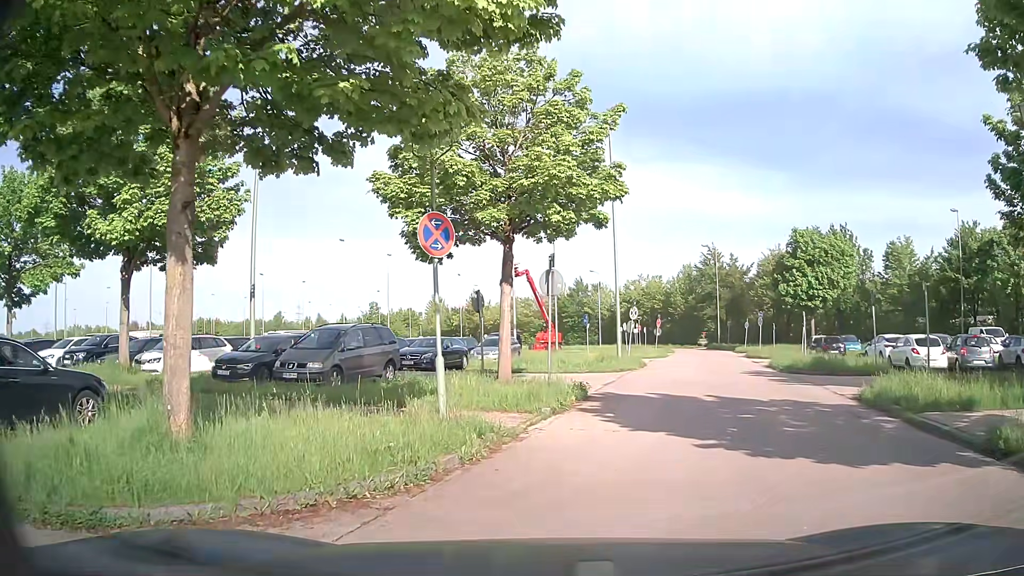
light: Day
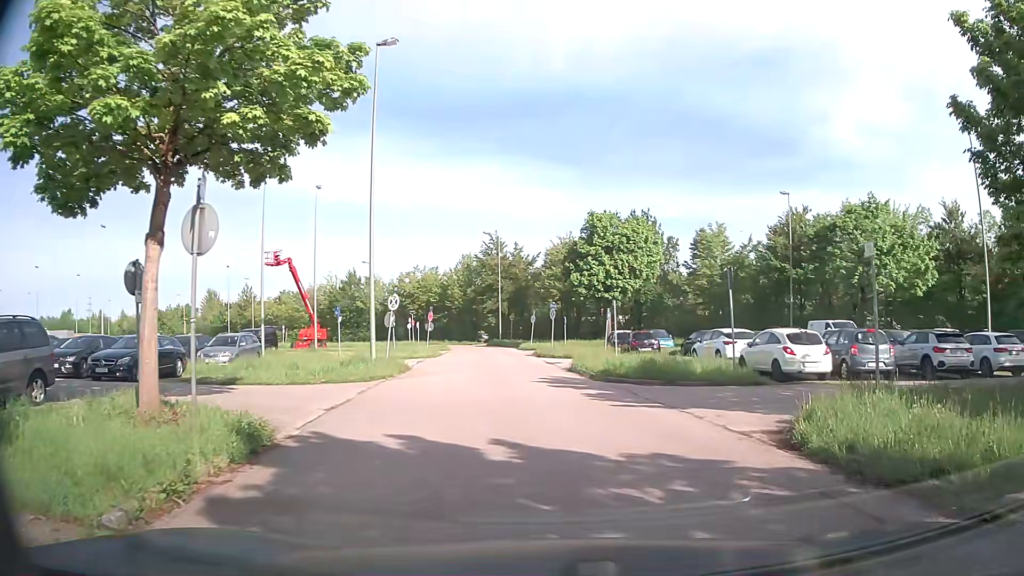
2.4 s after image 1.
(+1.1, +7.2) m; +18°
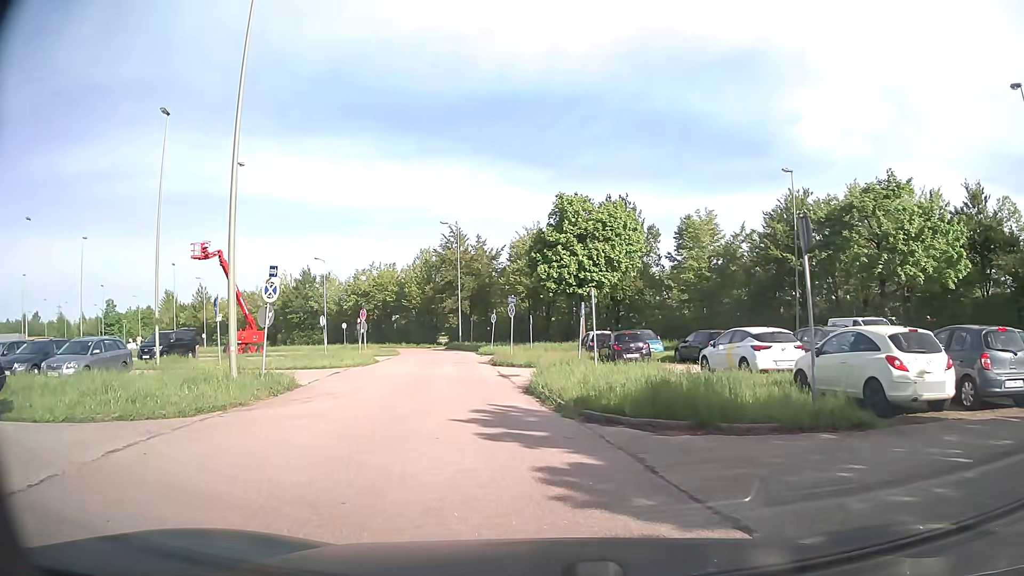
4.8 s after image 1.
(+0.8, +8.2) m; +4°
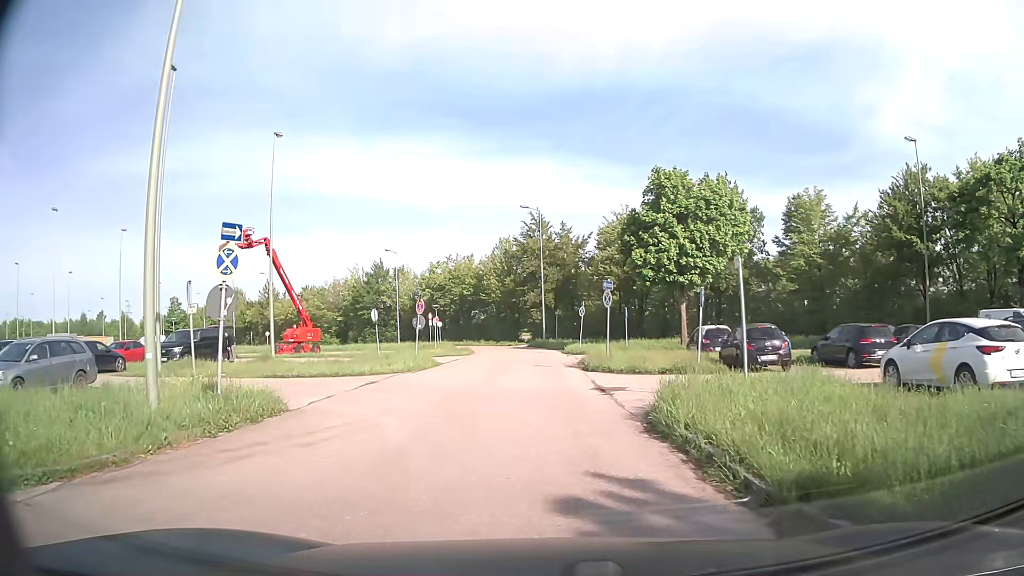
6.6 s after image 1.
(-0.4, +6.9) m; -6°
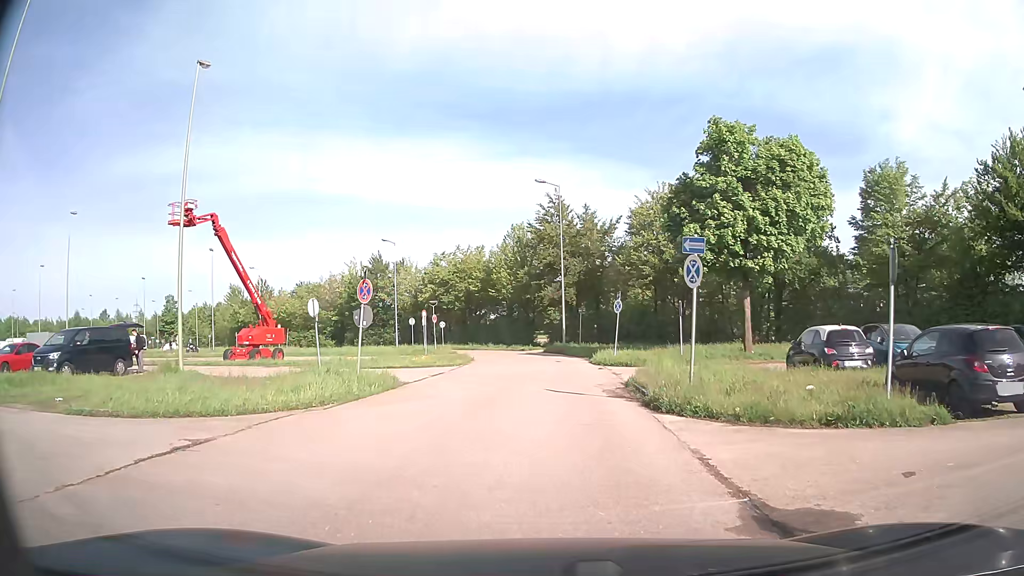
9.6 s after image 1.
(-0.3, +11.0) m; -2°
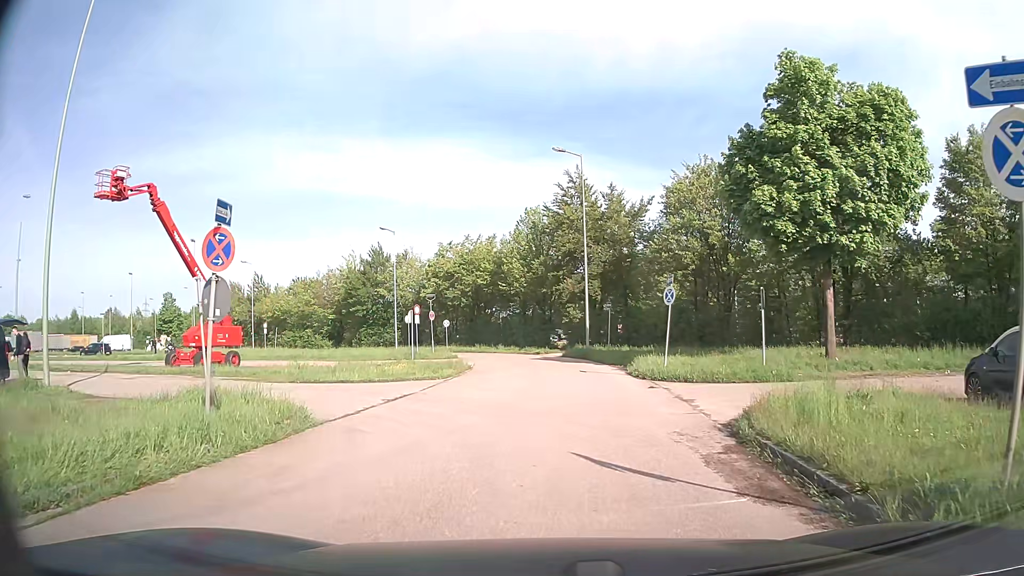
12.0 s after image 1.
(-0.1, +8.7) m; -2°
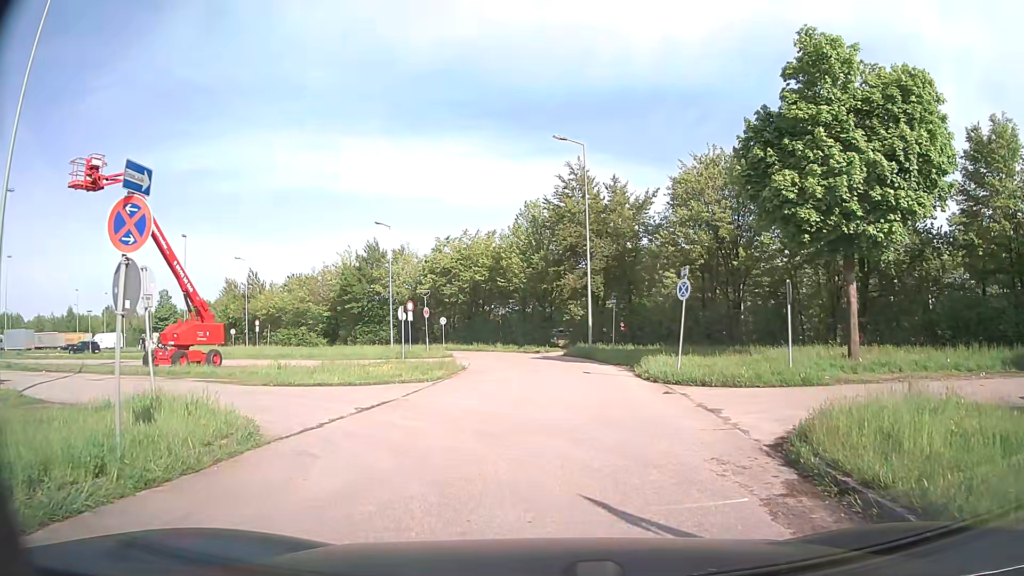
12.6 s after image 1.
(0.0, +2.1) m; 0°
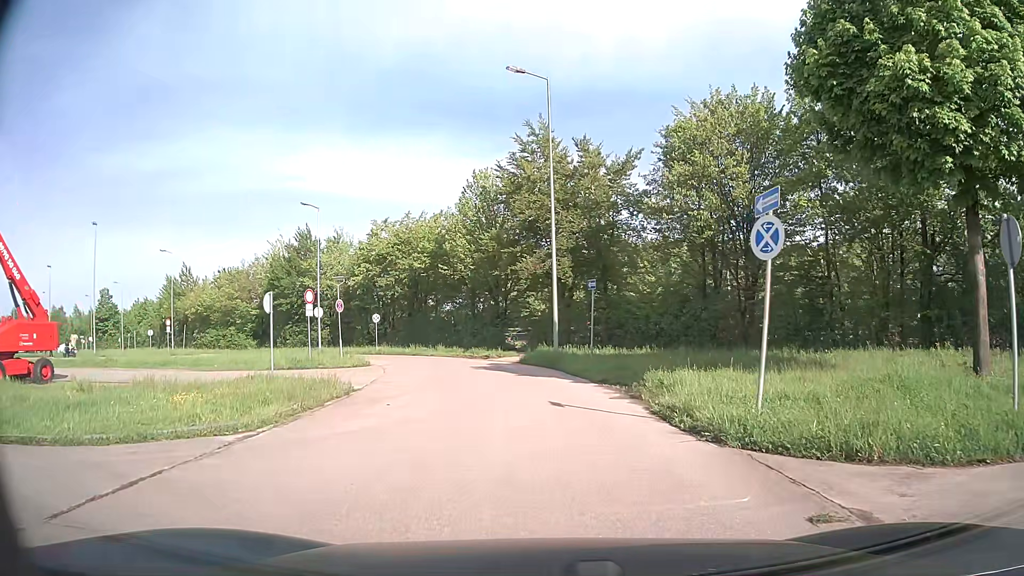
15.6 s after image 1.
(+0.5, +10.4) m; +4°
